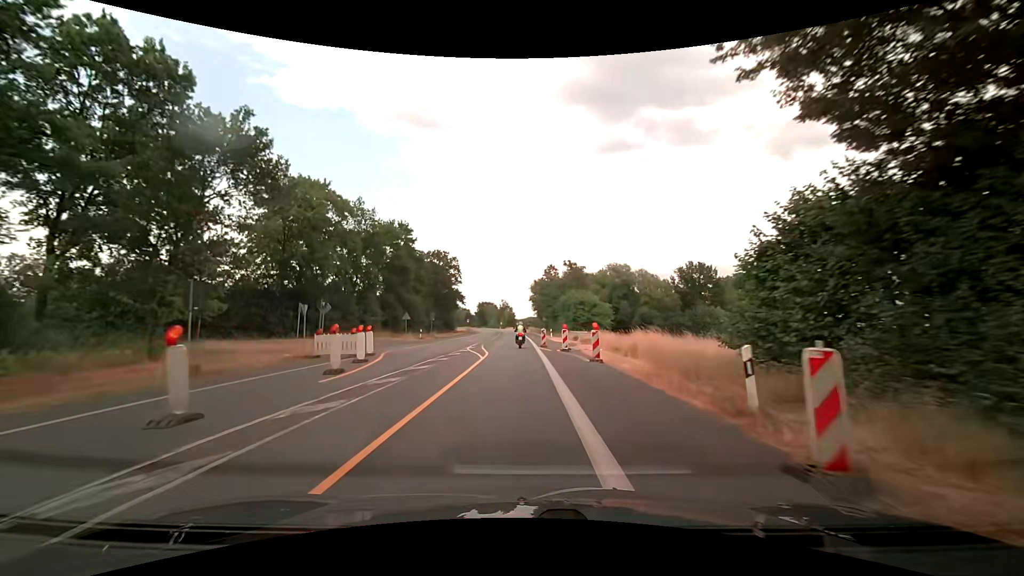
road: secondary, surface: asphalt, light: Day
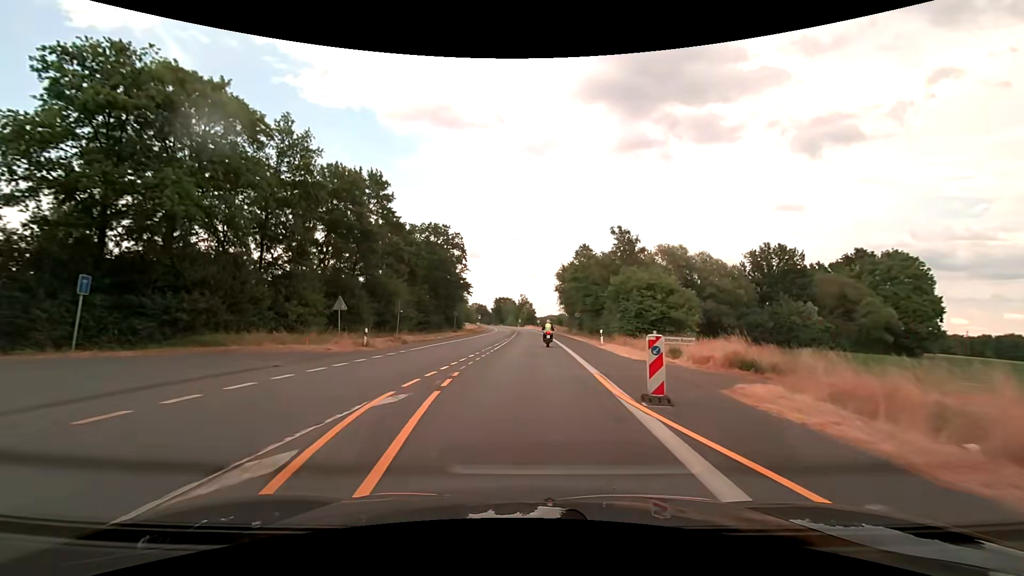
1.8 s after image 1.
(-0.8, +24.1) m; -3°
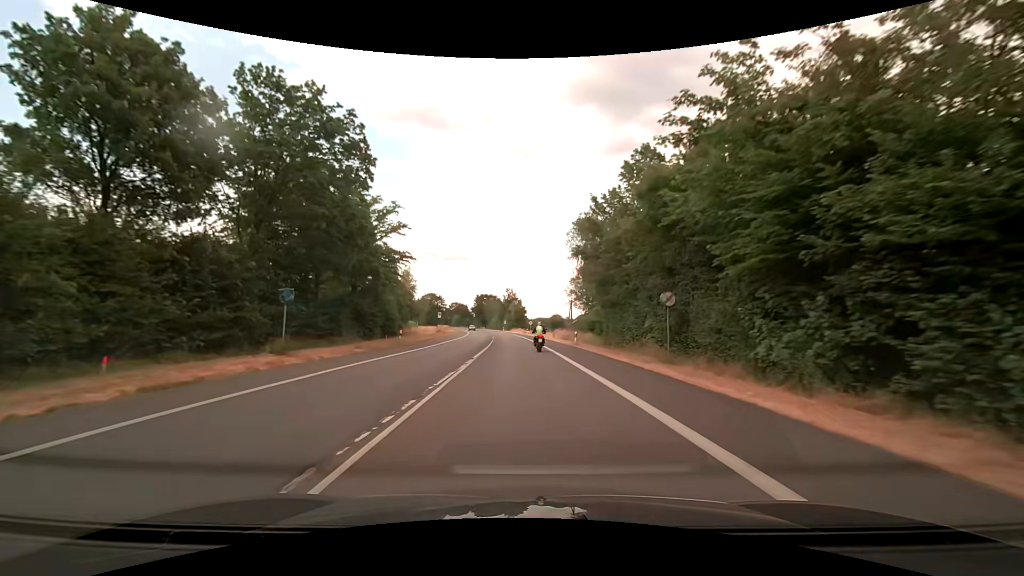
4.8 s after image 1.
(+0.5, +44.9) m; +1°
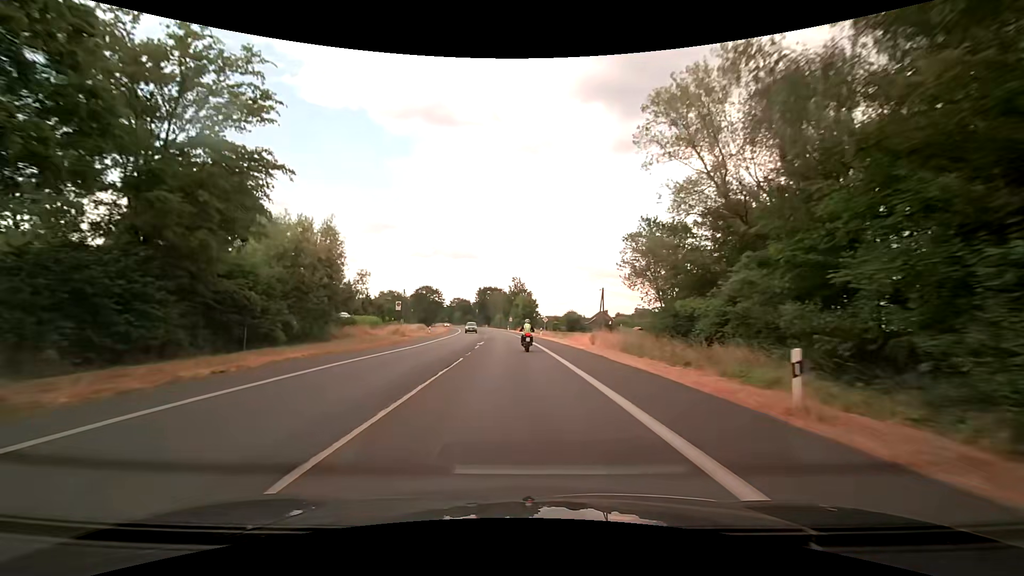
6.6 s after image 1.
(-0.2, +30.7) m; -1°
(0, +10) (0, +20) (0, +30) (-1, +40) (-1, +50) (-2, +60) (-3, +70) (-3, +80) (-5, +90) (-6, +100) m
